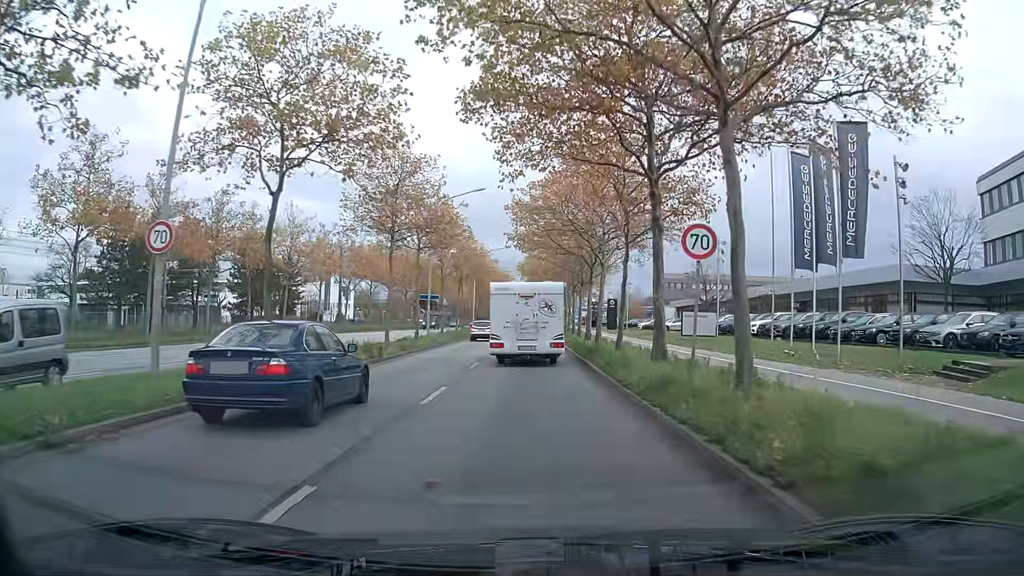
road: primary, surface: asphalt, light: Day
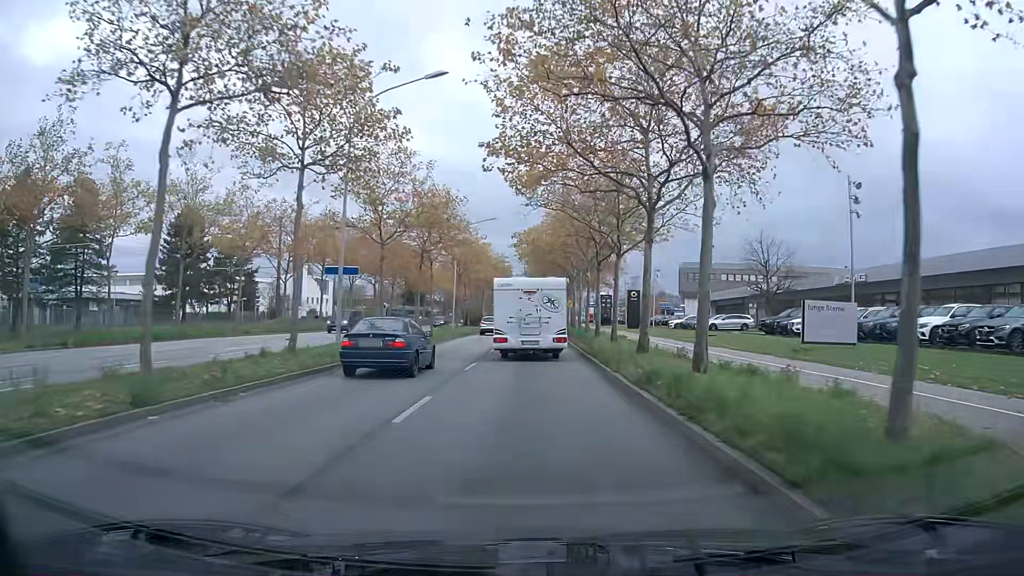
(0.0, +20.8) m; 0°
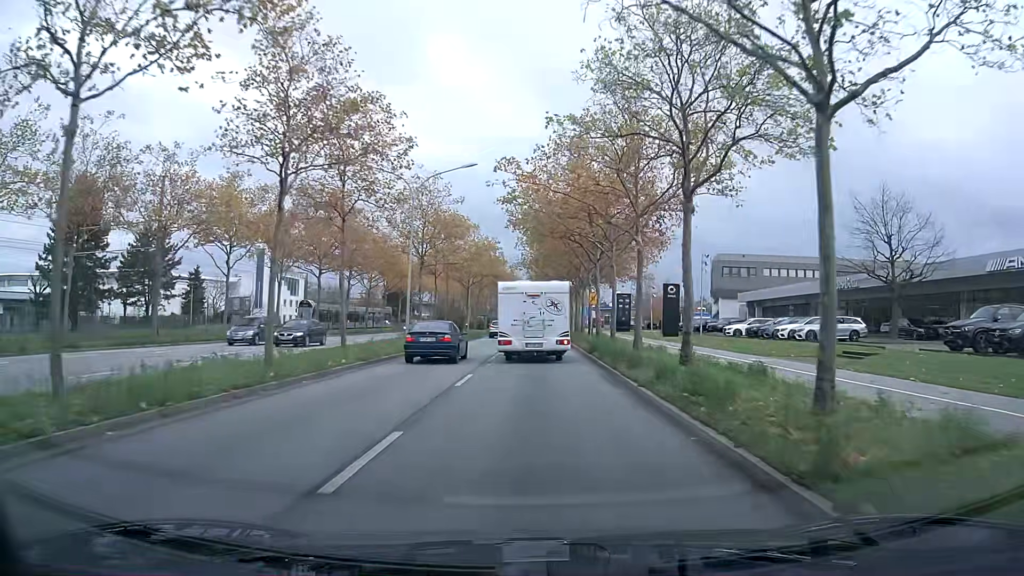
(0.0, +21.7) m; 0°
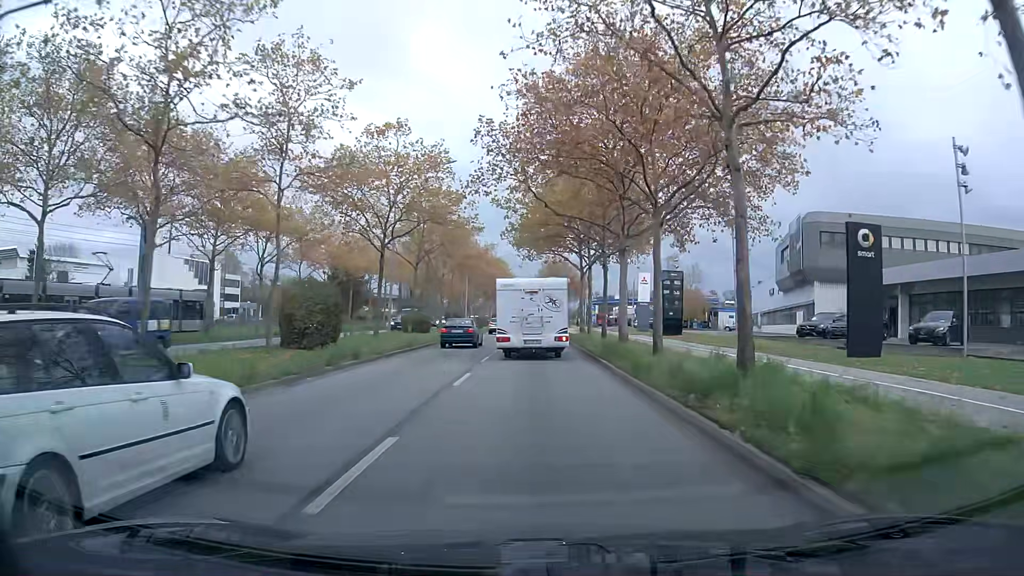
(+0.4, +36.5) m; +1°
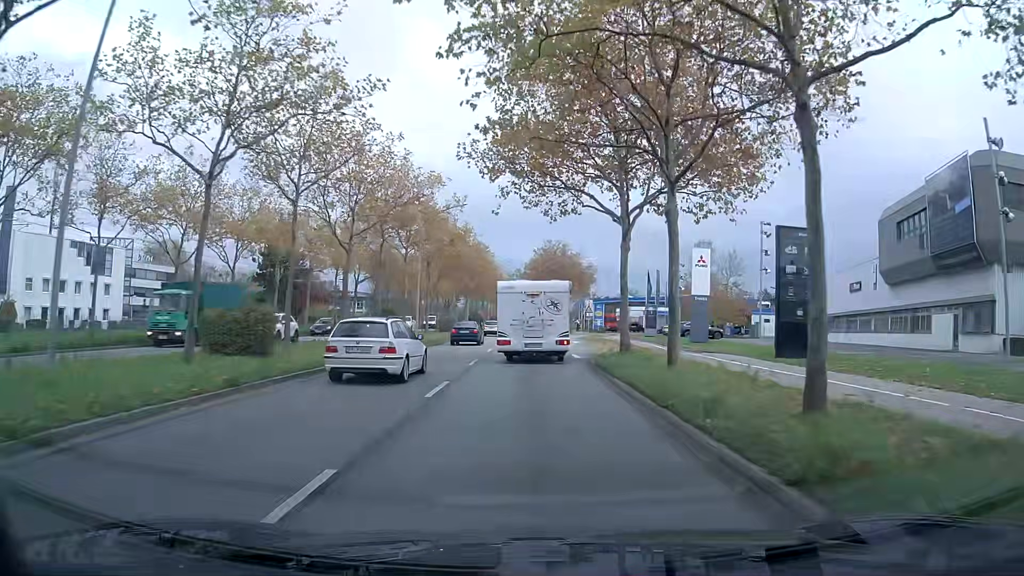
(+0.1, +27.4) m; +1°
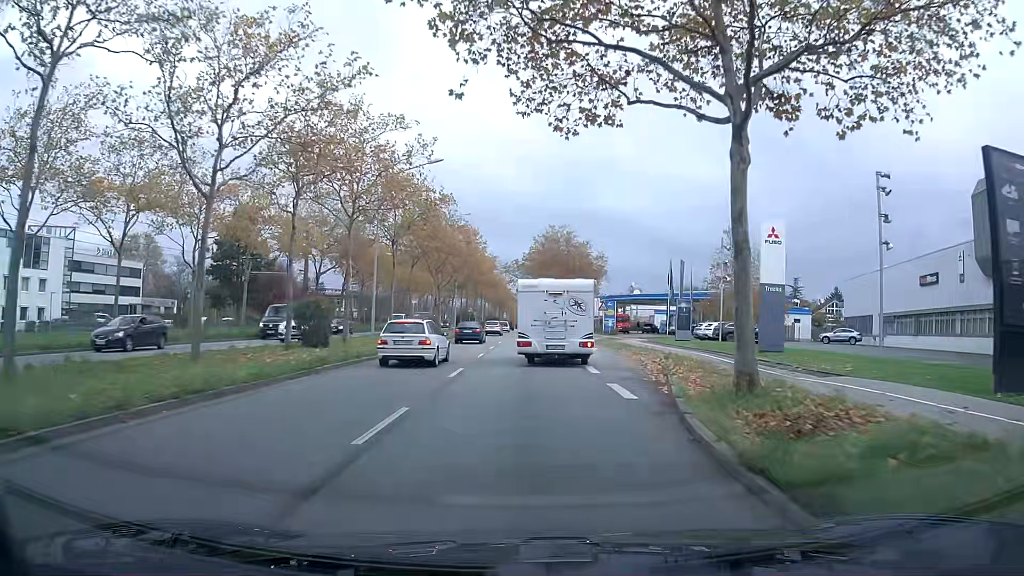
(0.0, +13.8) m; 0°
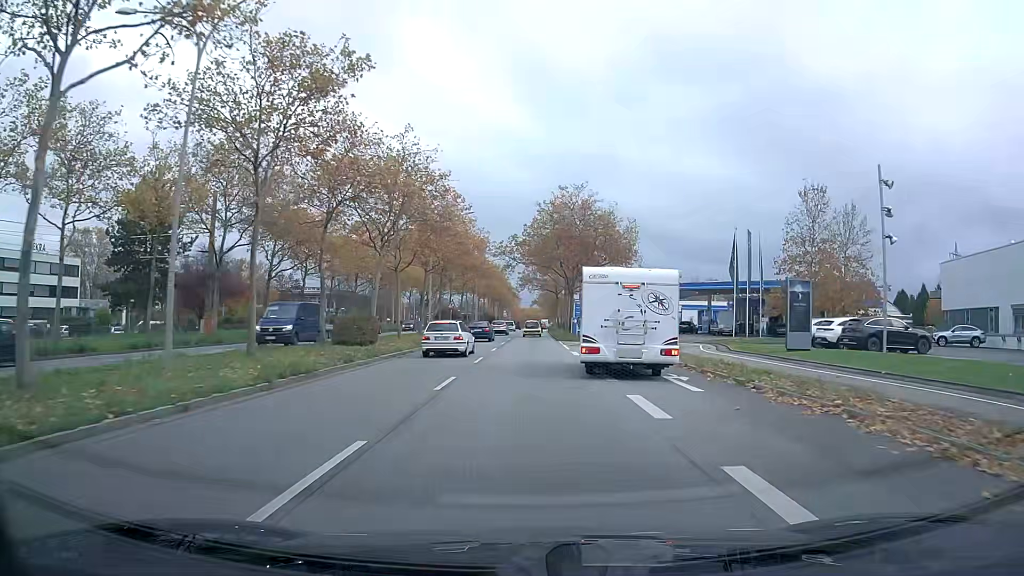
(0.0, +21.4) m; 0°
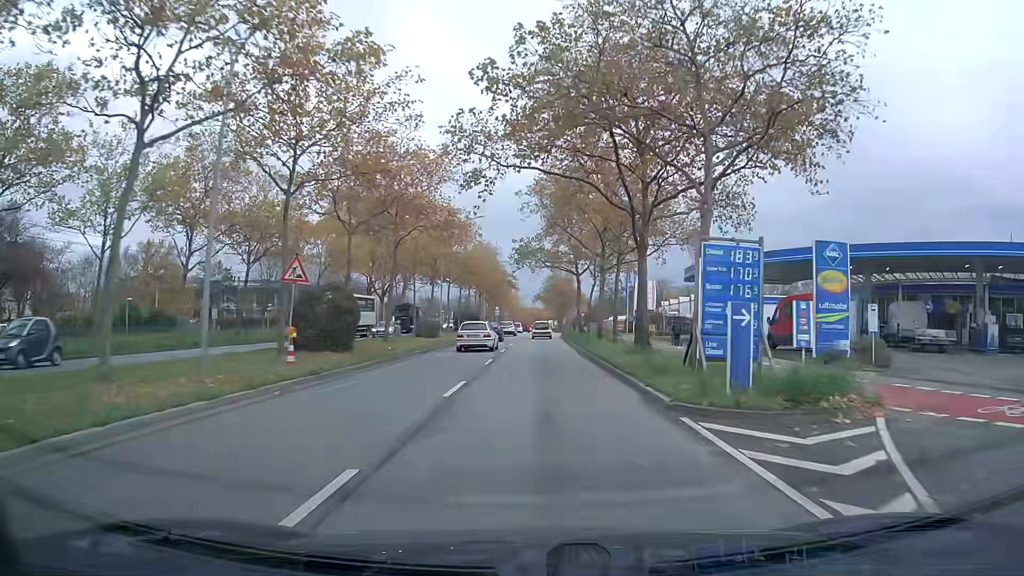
(-0.1, +37.9) m; 0°
(0, +10) (0, +20) (0, +30) (0, +40) (0, +50) (+1, +60) (+1, +70) (+1, +80) (+2, +90) (+2, +100) m
